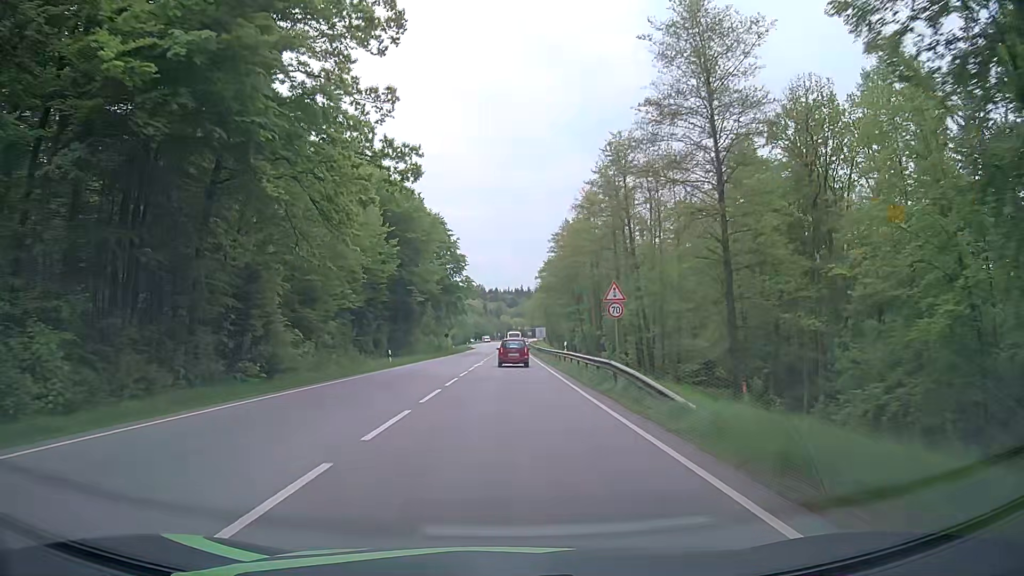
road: secondary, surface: asphalt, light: Day
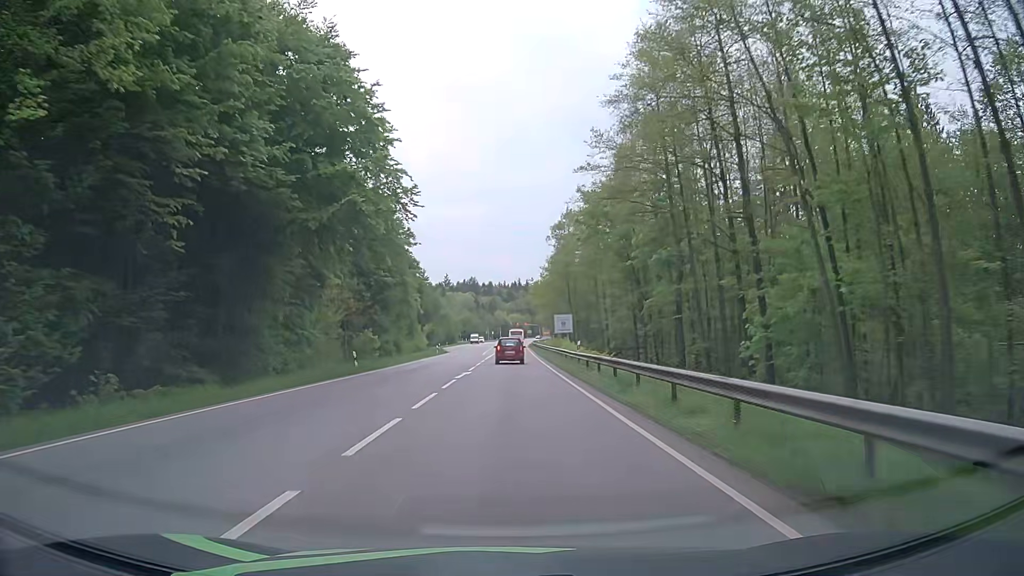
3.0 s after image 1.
(+0.3, +55.3) m; +1°
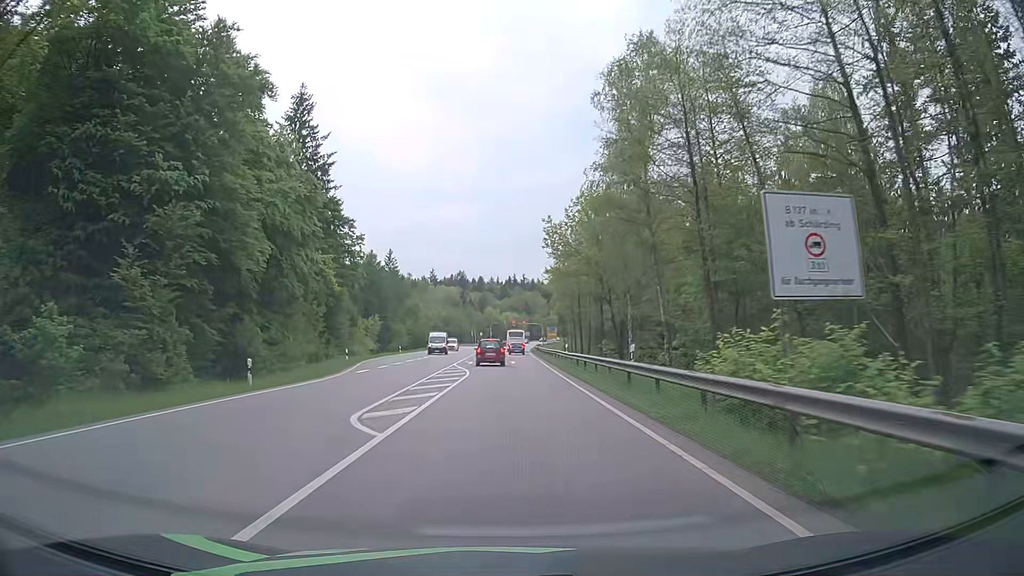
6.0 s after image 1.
(+0.1, +54.1) m; +1°
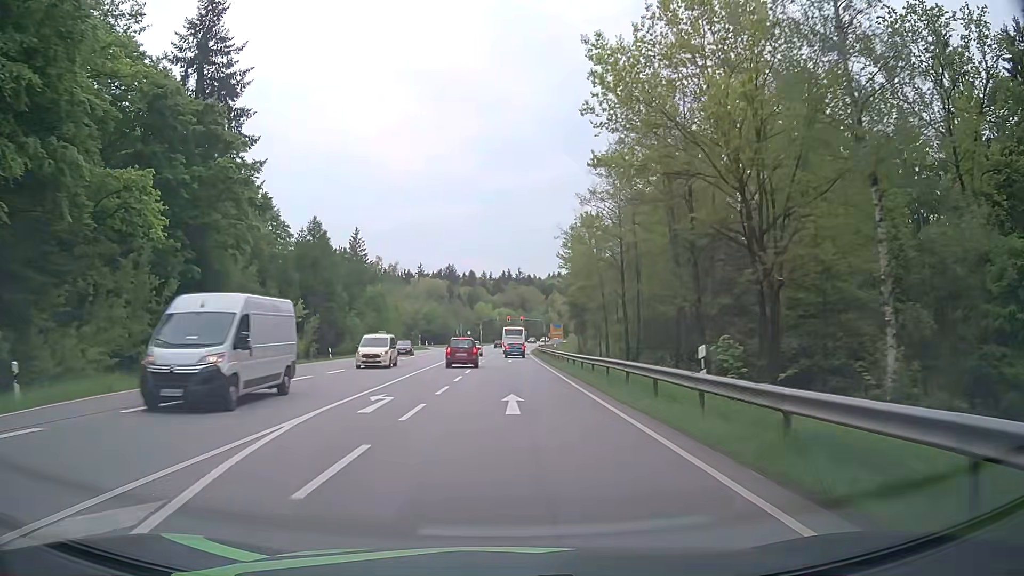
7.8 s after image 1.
(-0.1, +31.9) m; 0°
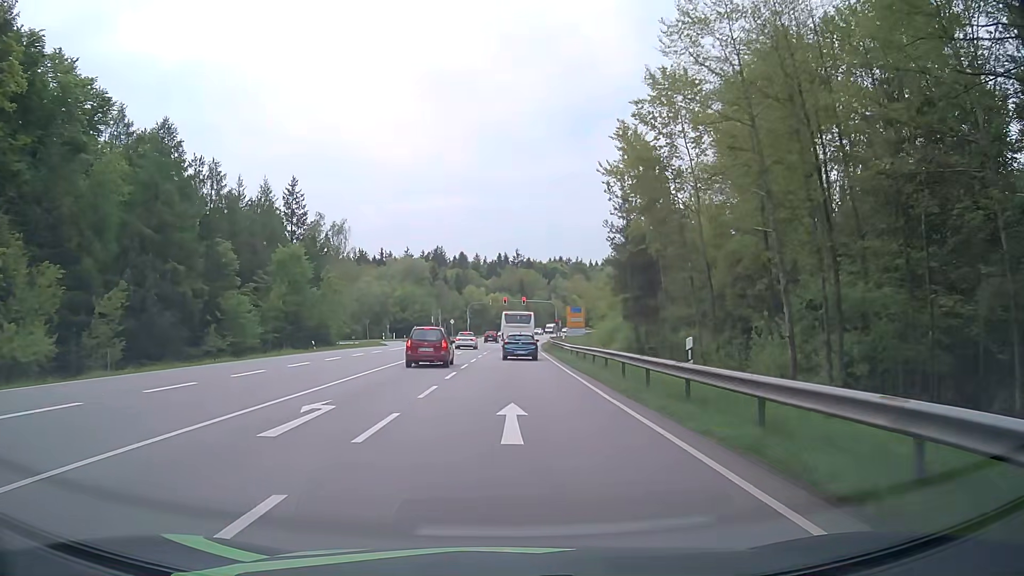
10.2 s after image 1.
(-0.1, +38.8) m; 0°
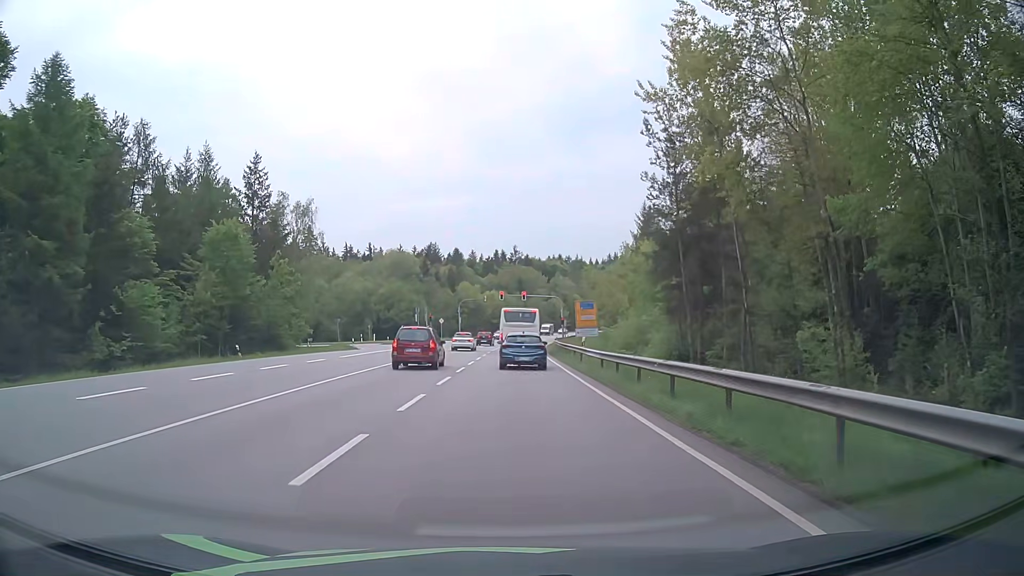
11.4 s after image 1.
(+0.1, +14.0) m; 0°
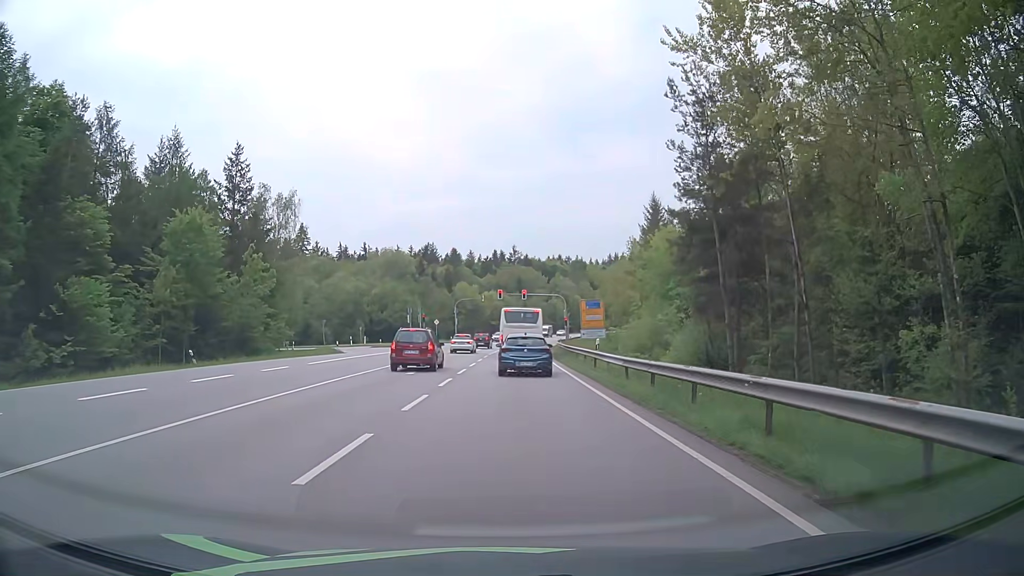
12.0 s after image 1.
(0.0, +5.6) m; 0°
